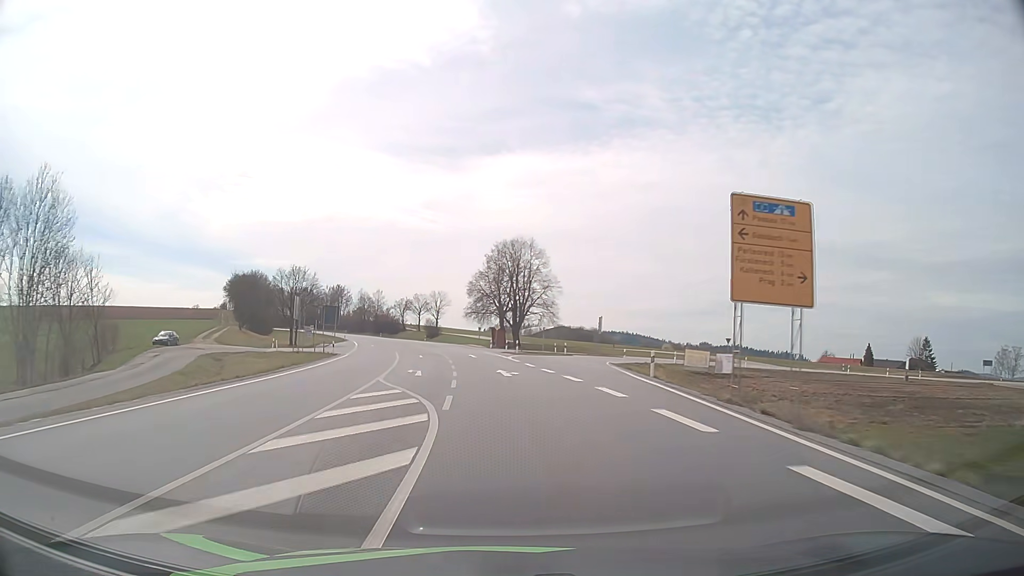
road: primary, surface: asphalt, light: Day
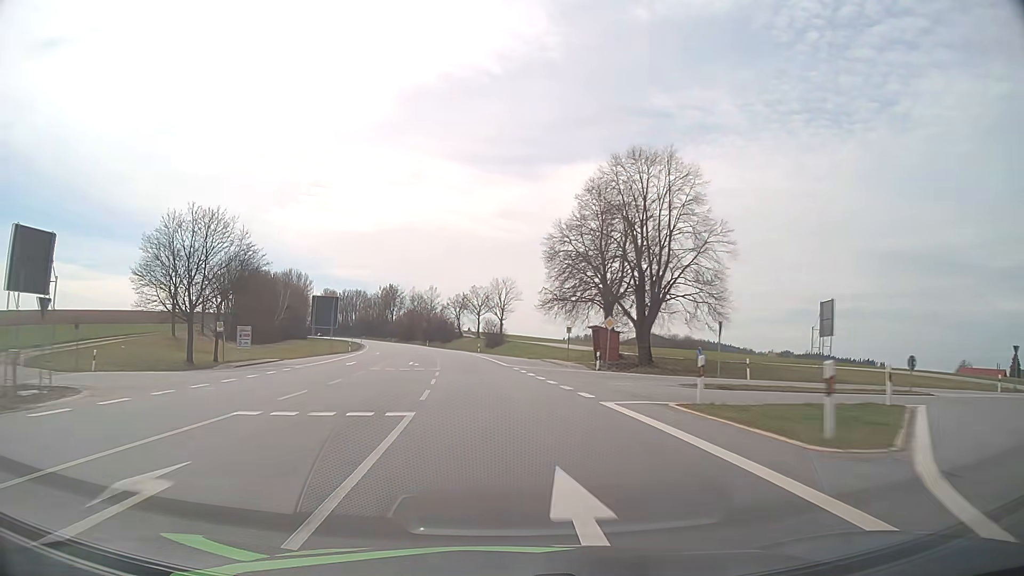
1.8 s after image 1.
(-2.2, +44.7) m; -6°
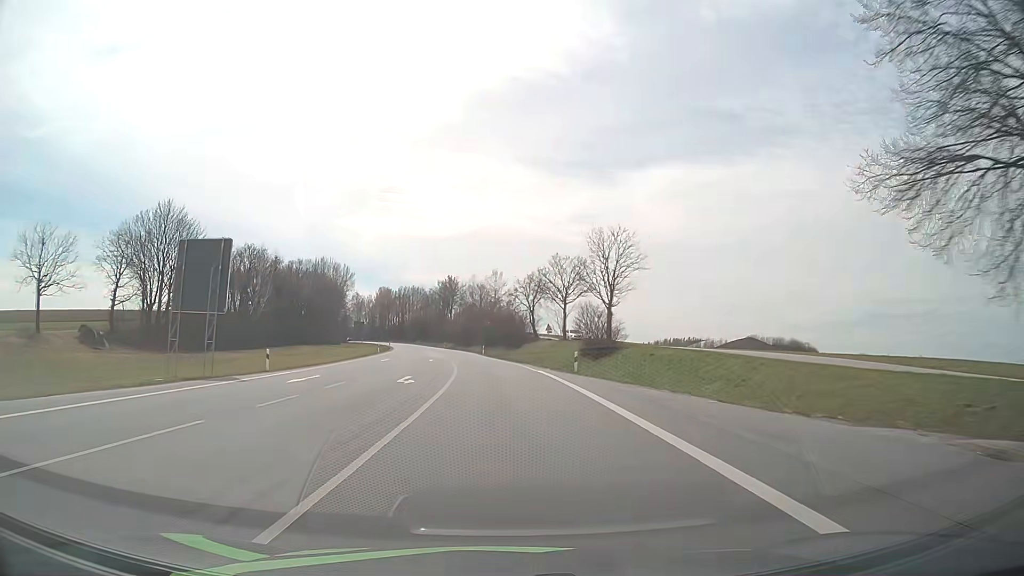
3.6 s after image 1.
(-2.7, +44.2) m; -7°
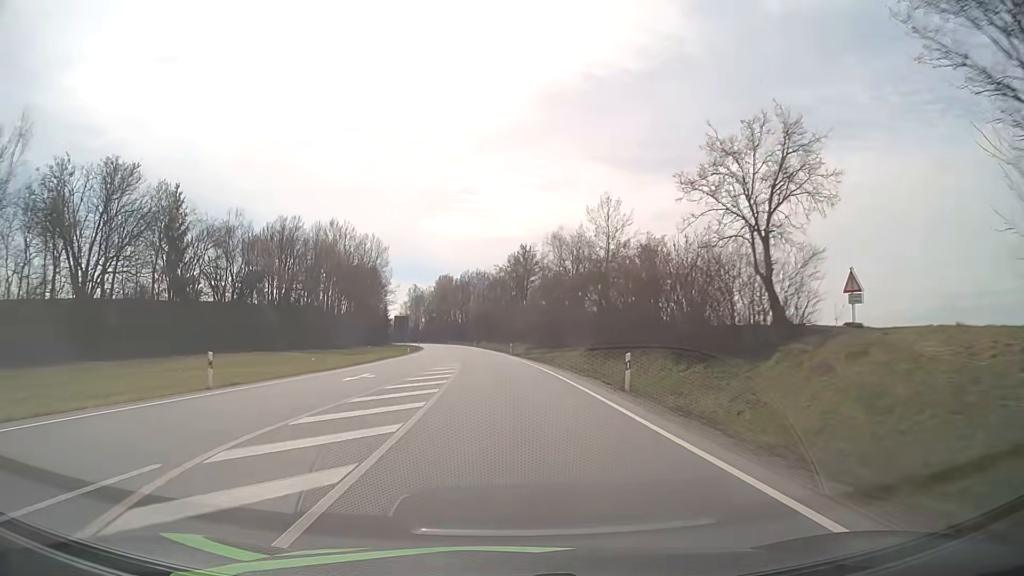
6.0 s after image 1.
(-3.6, +58.8) m; -7°
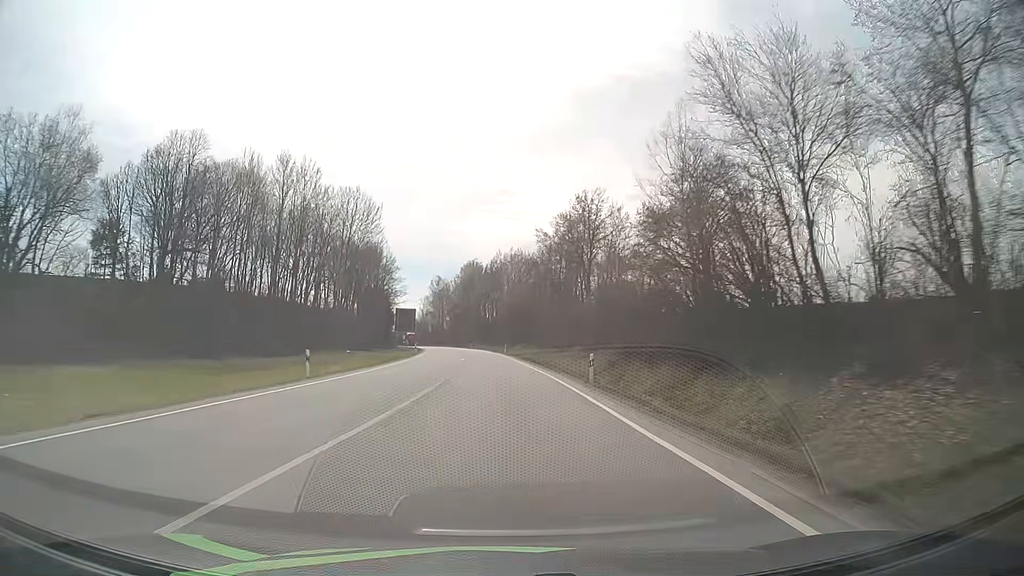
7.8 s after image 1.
(-1.3, +44.4) m; -3°
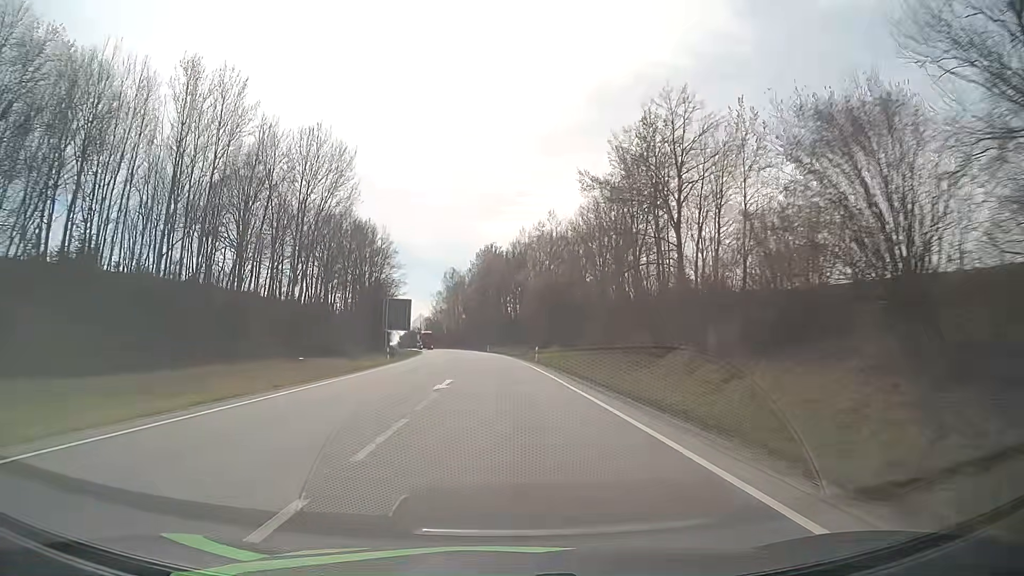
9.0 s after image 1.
(-0.5, +29.7) m; -2°
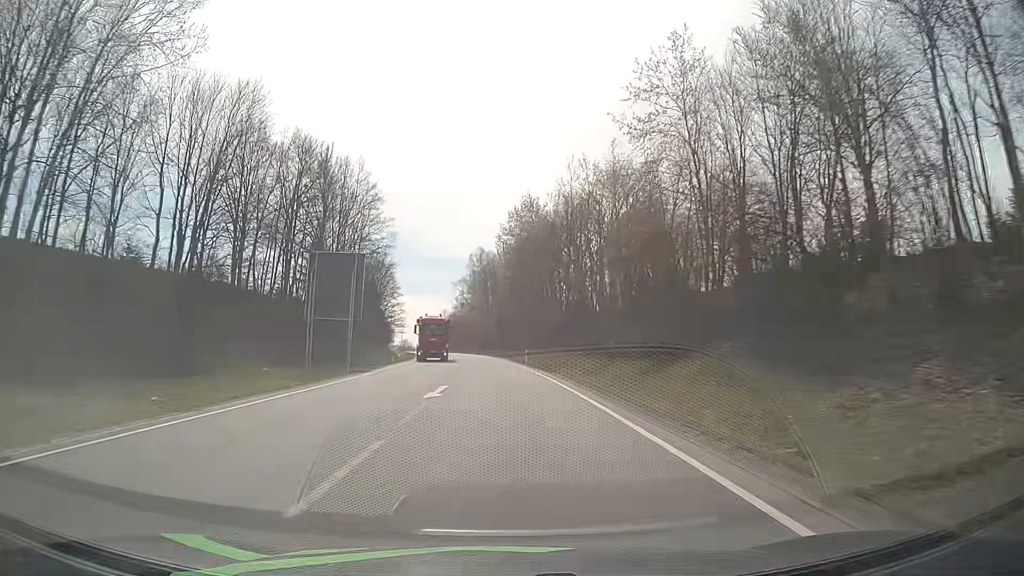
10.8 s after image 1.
(-1.1, +44.7) m; -3°
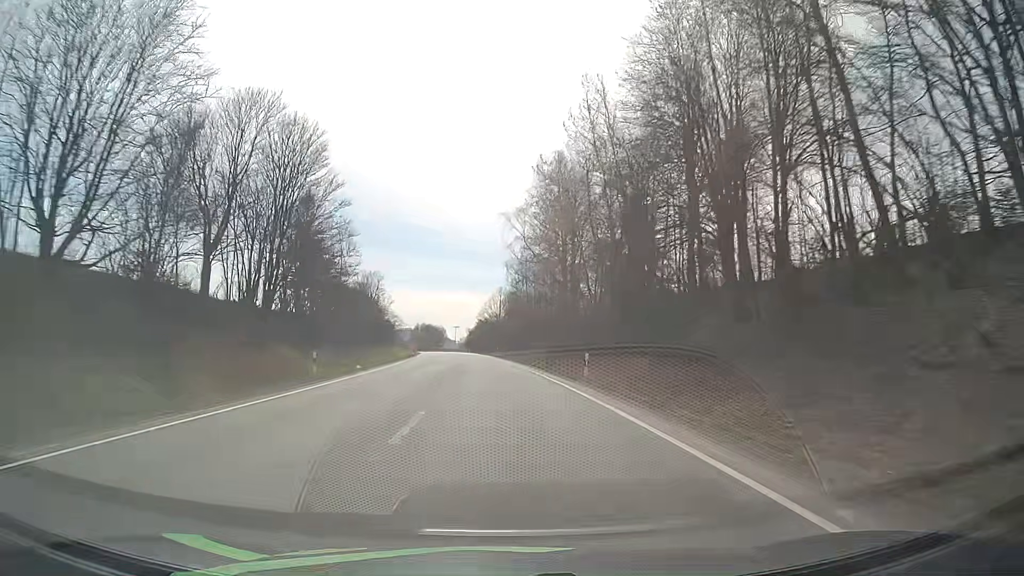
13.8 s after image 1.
(-3.9, +75.0) m; -6°
(0, +10) (0, +20) (-1, +30) (-1, +40) (-2, +50) (-3, +60) (-4, +70) (-5, +80) (-6, +90) (-7, +100) m
